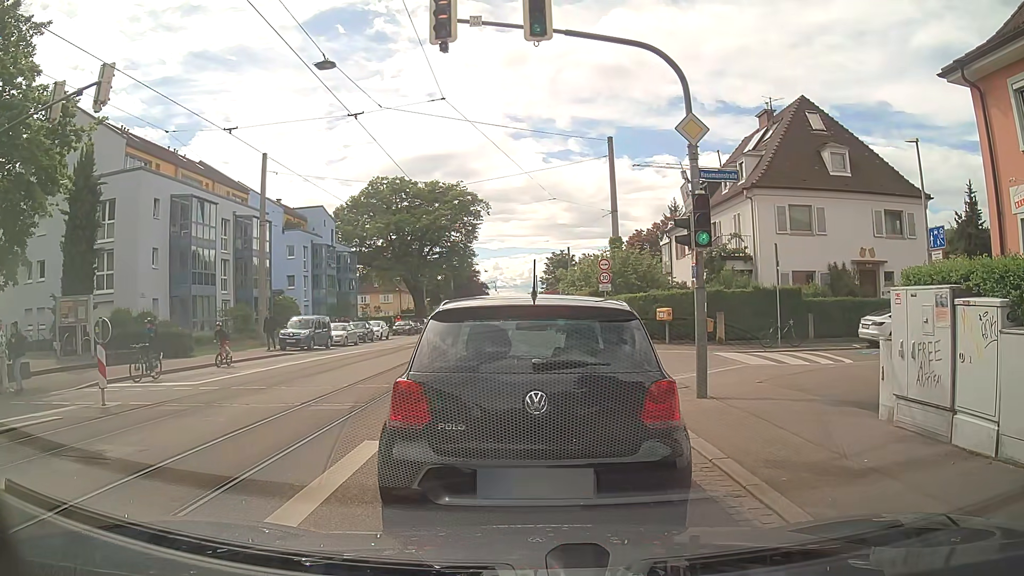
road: tertiary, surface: asphalt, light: Day
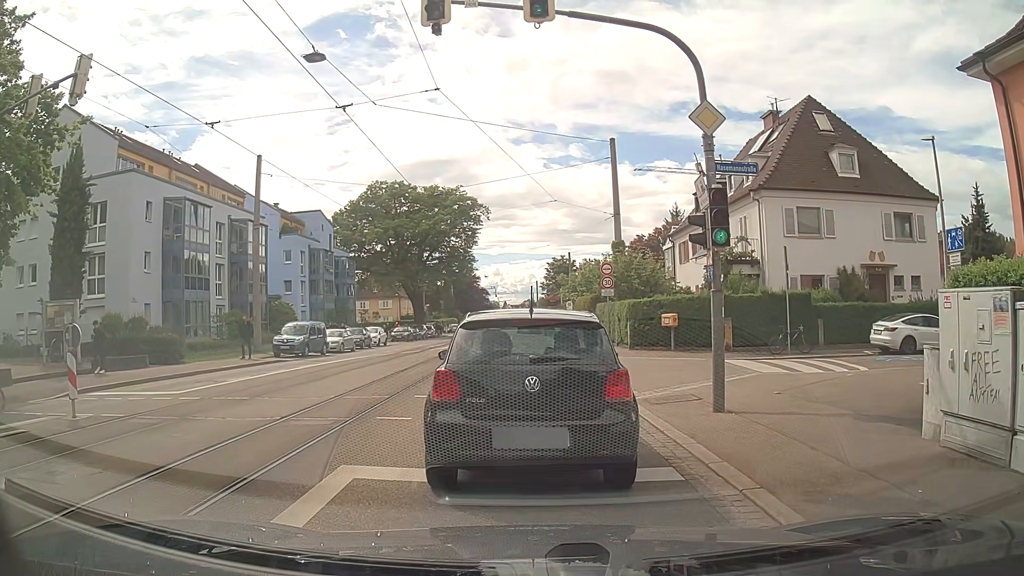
(0.0, +1.0) m; -2°
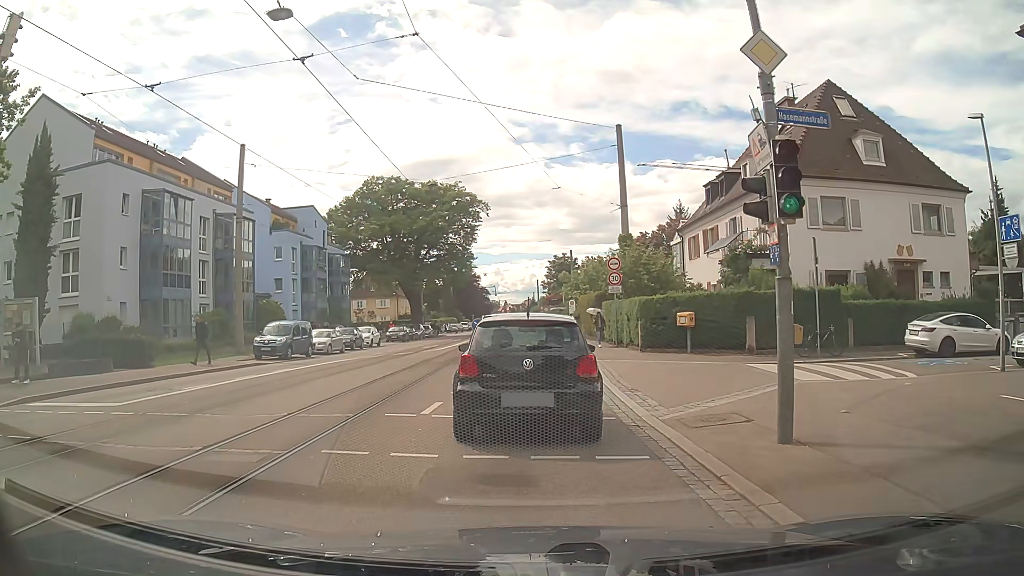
(+0.1, +2.8) m; +1°
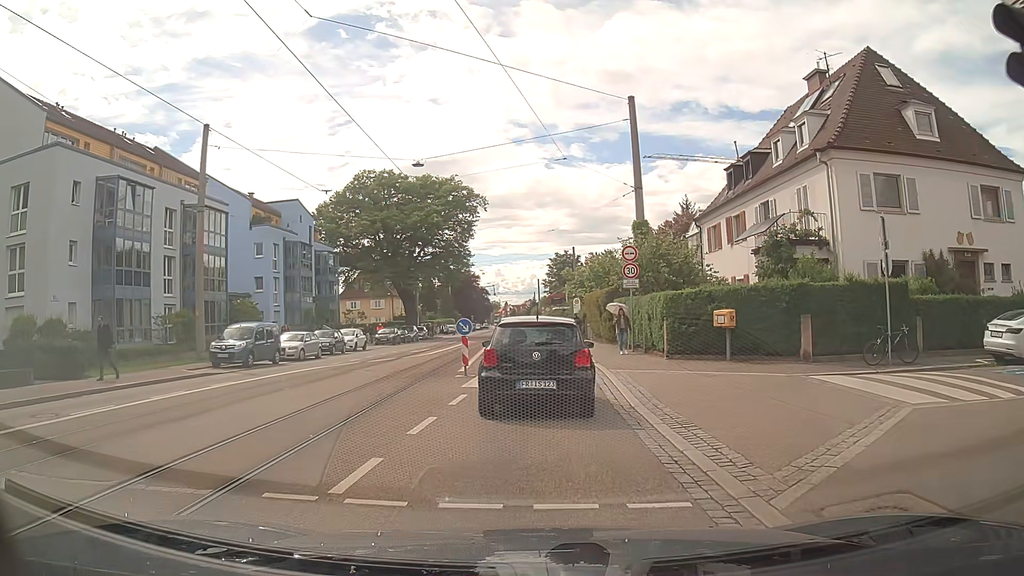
(0.0, +4.9) m; 0°
(0, +10) (0, +20) (0, +30) (0, +40) (-1, +50) (-1, +60) (-1, +70) (-2, +80) (-2, +90) (-2, +100) m
